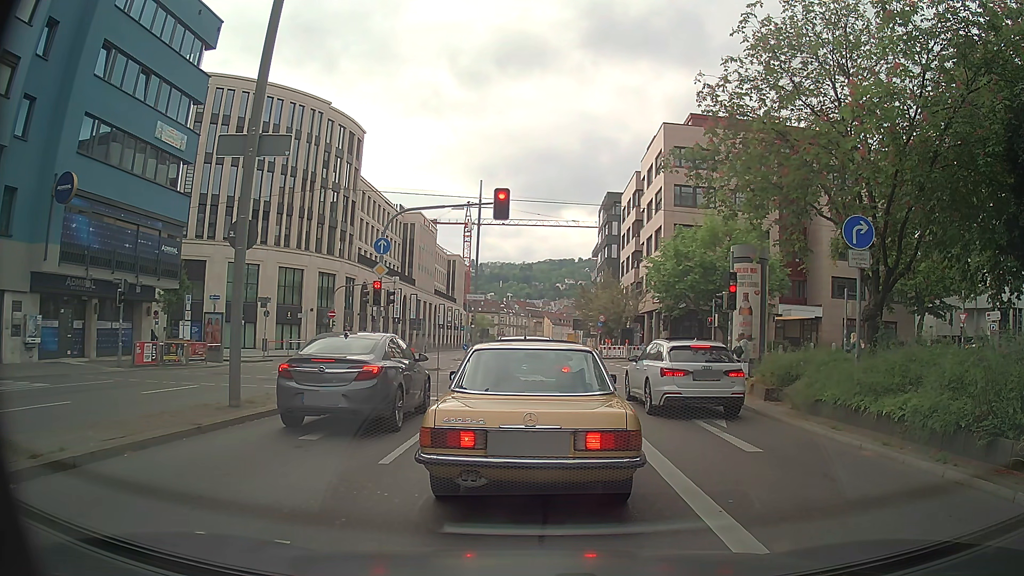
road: primary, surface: asphalt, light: Day
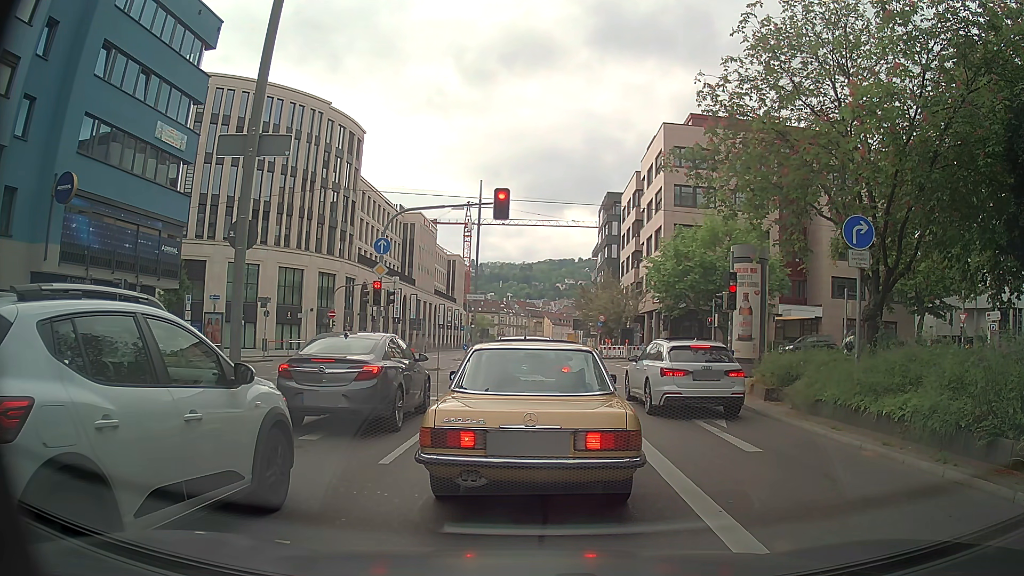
(0.0, 0.0) m; 0°
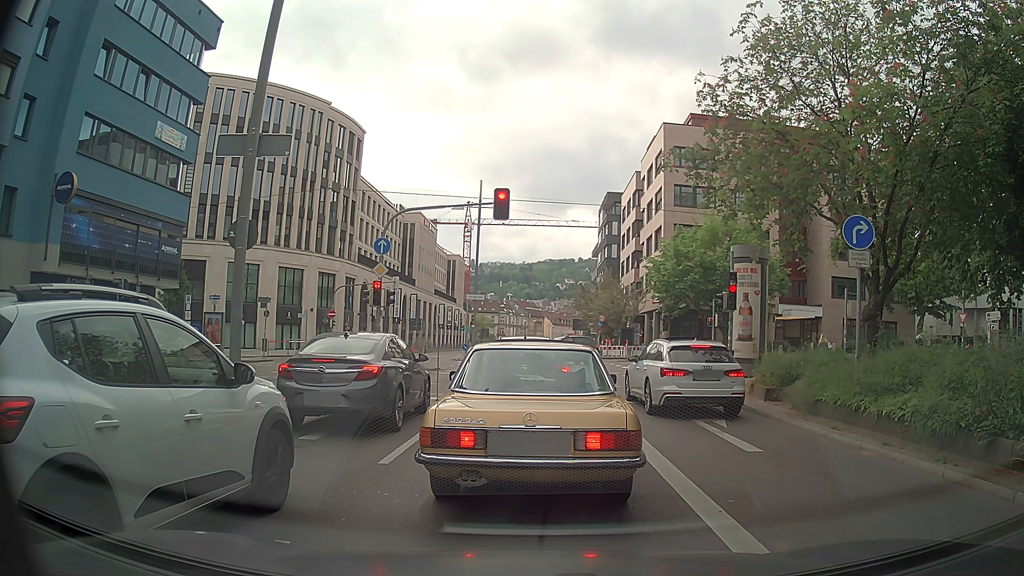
(0.0, 0.0) m; 0°
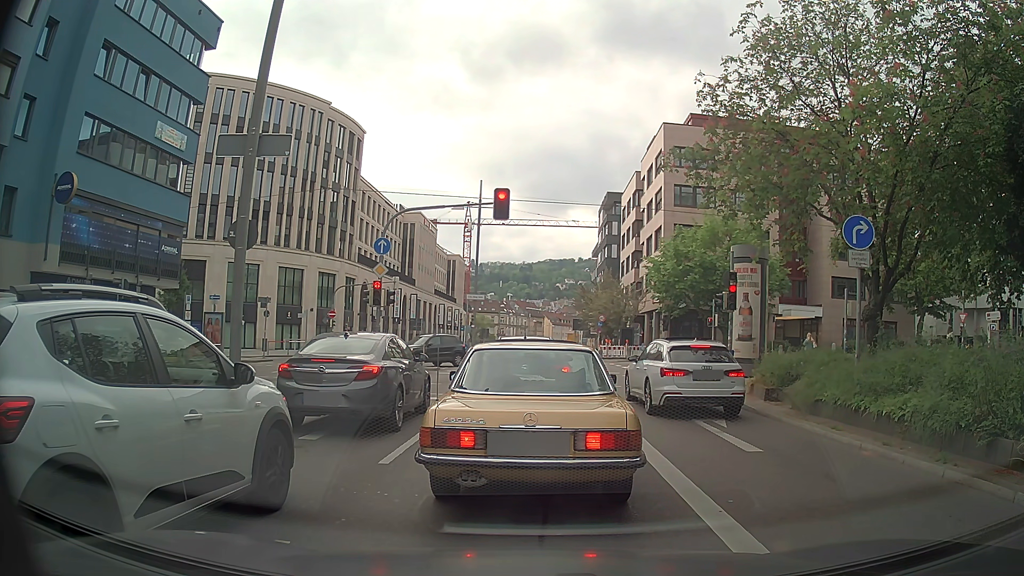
(0.0, 0.0) m; 0°
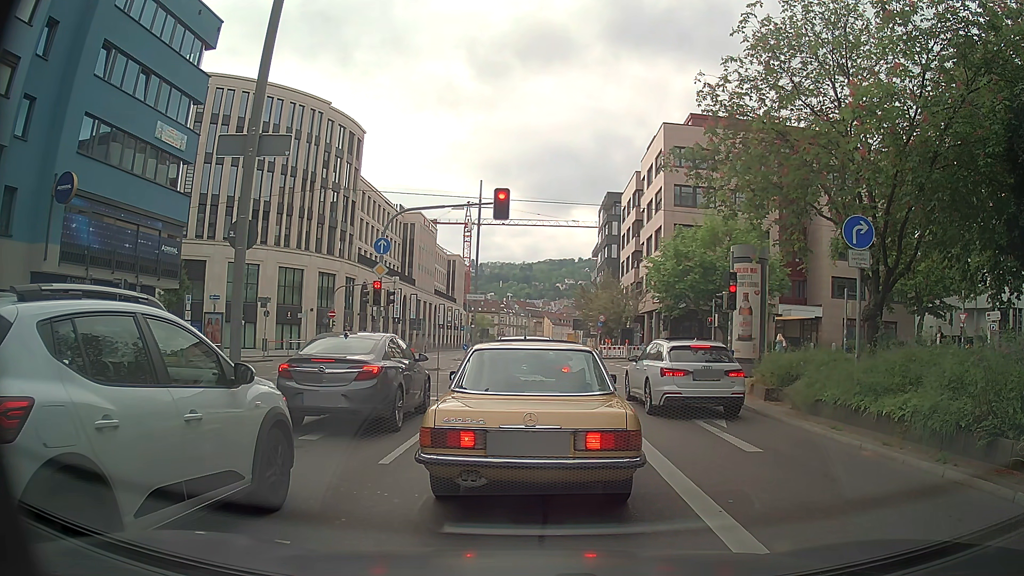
(0.0, 0.0) m; 0°
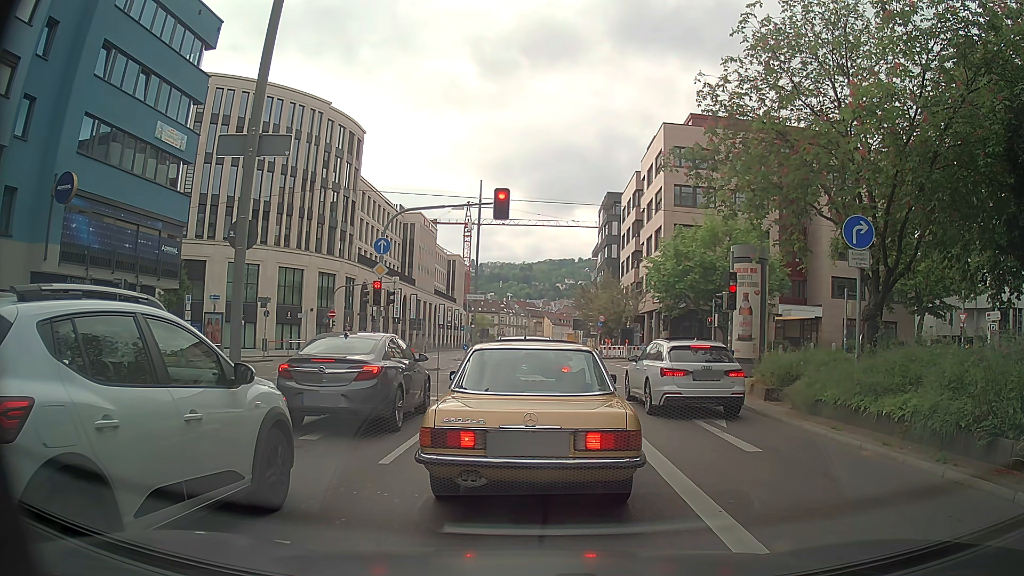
(0.0, 0.0) m; 0°
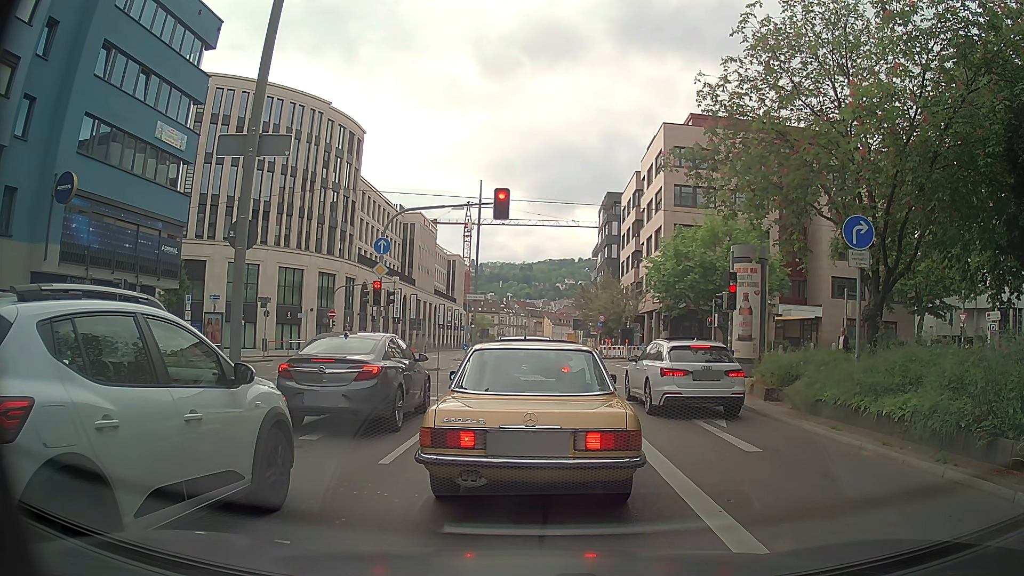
(0.0, 0.0) m; 0°
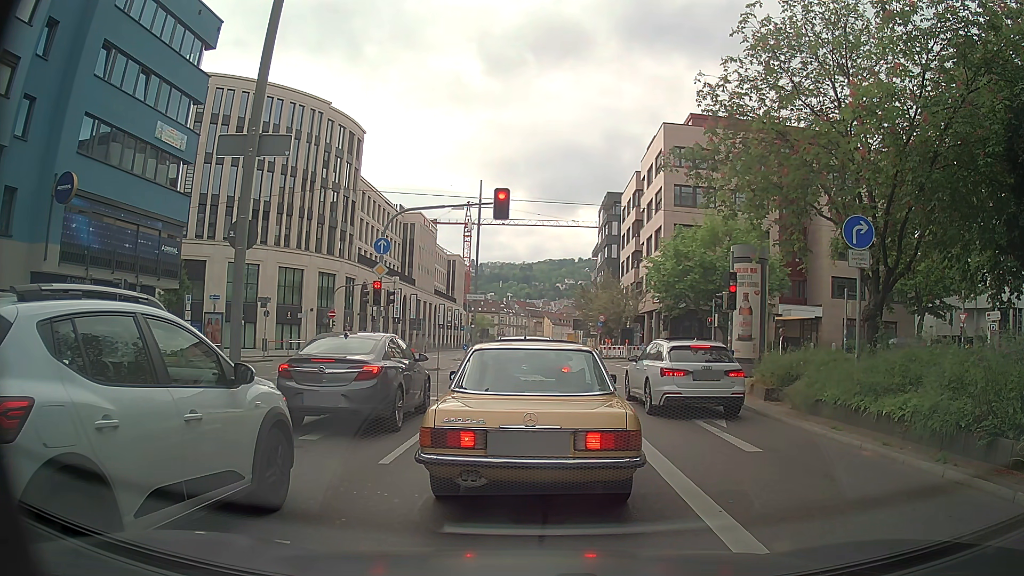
(0.0, 0.0) m; 0°
